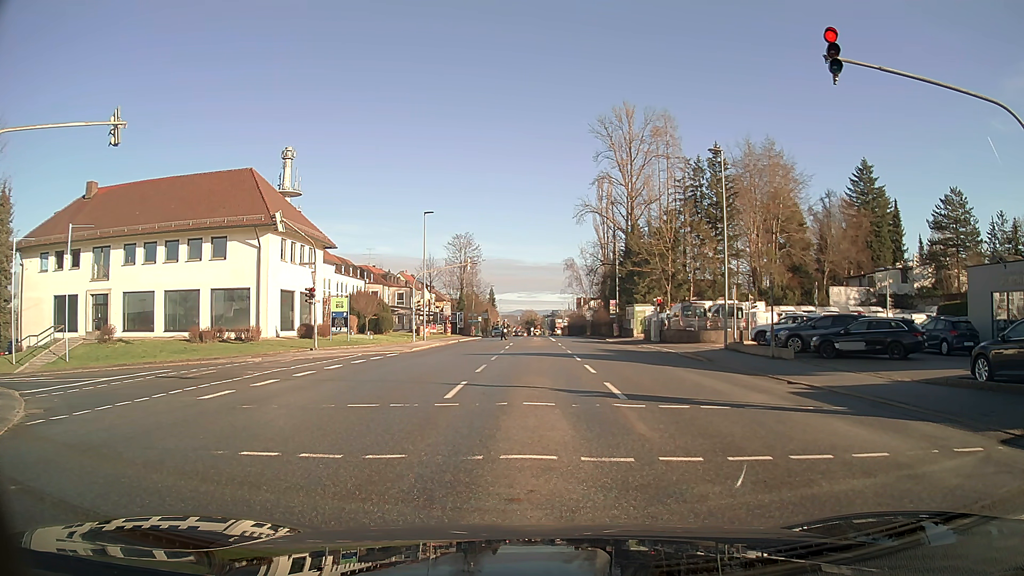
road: tertiary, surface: asphalt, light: Day
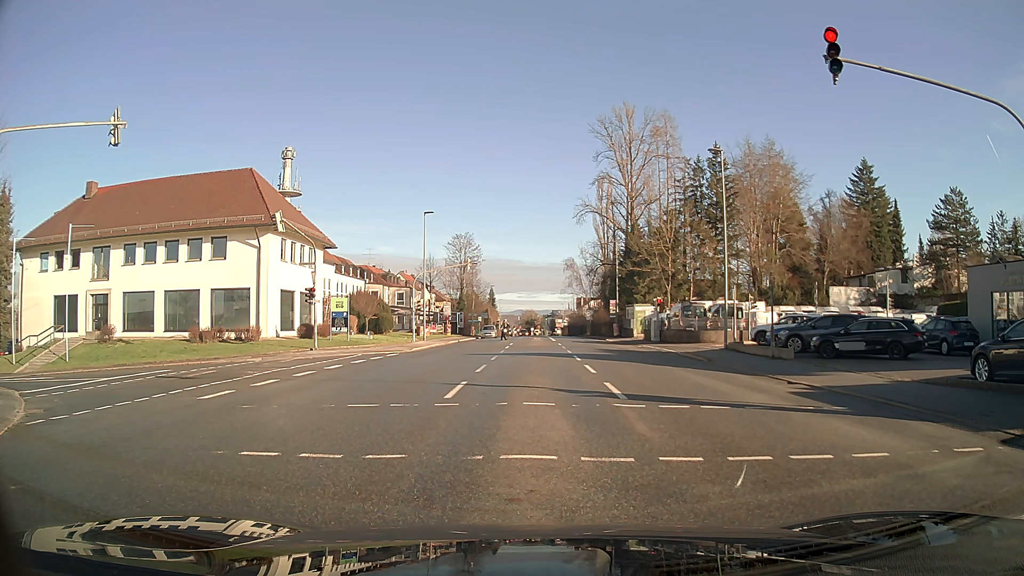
(0.0, 0.0) m; 0°
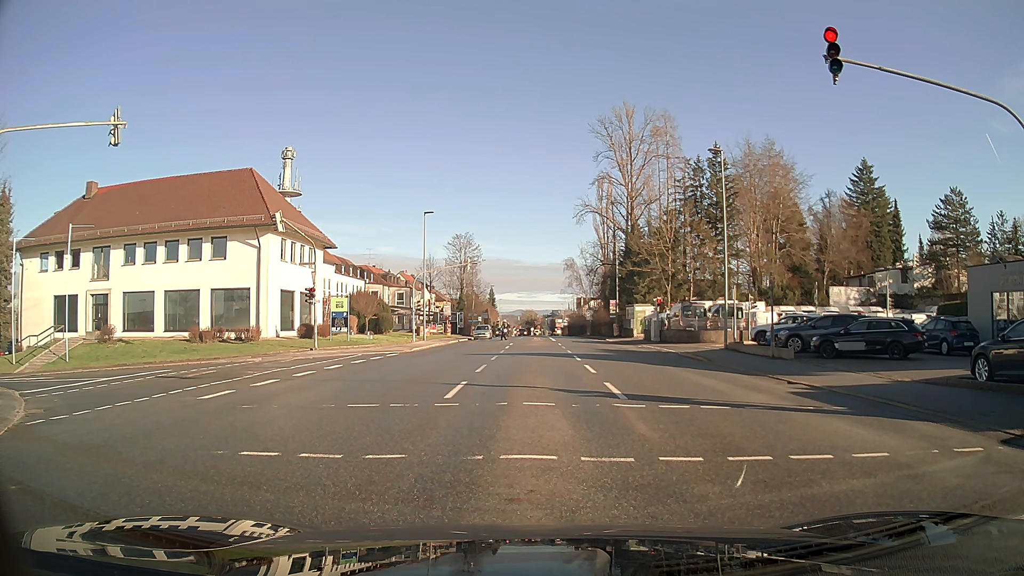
(0.0, 0.0) m; 0°
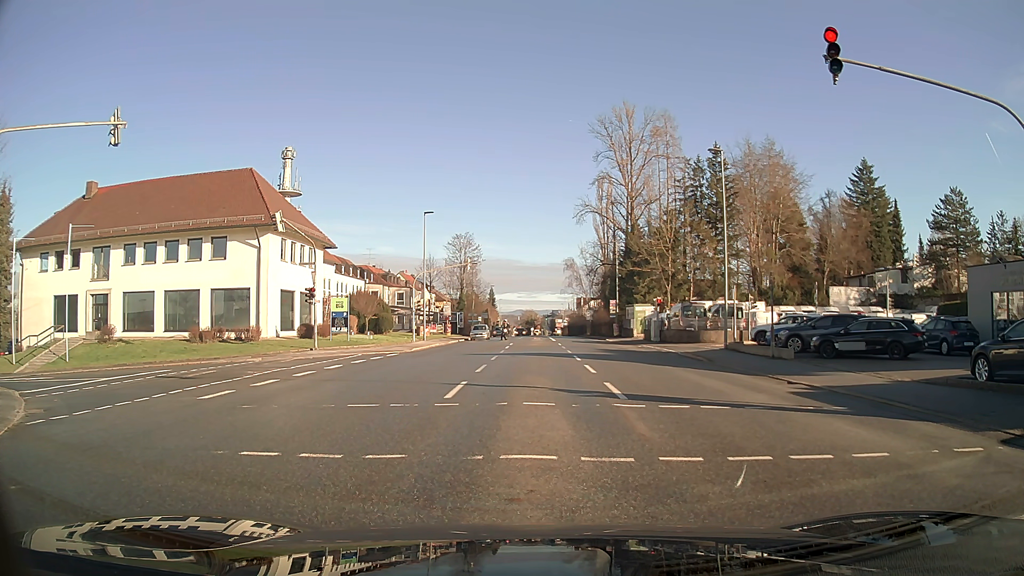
(0.0, 0.0) m; 0°
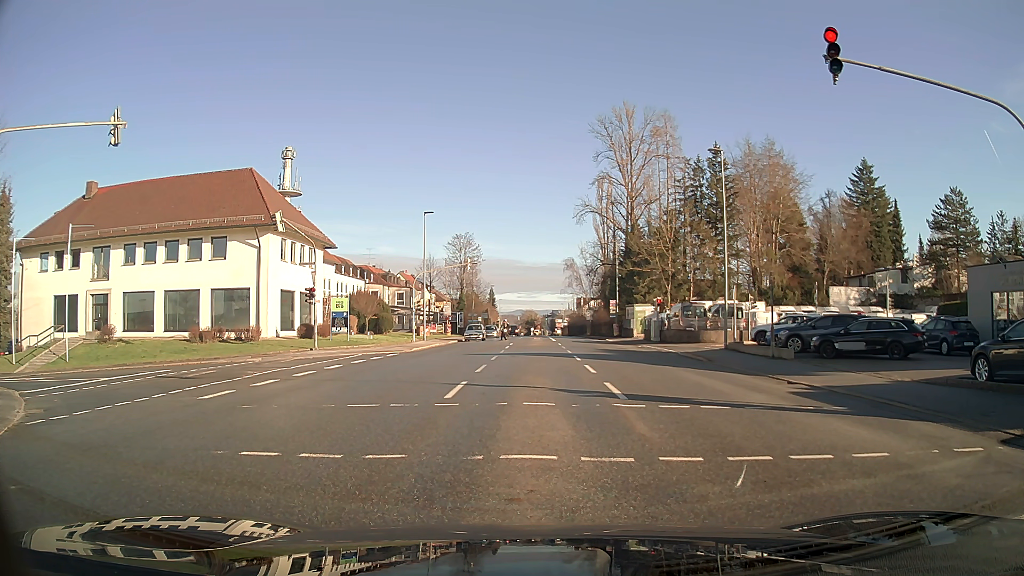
(0.0, 0.0) m; 0°
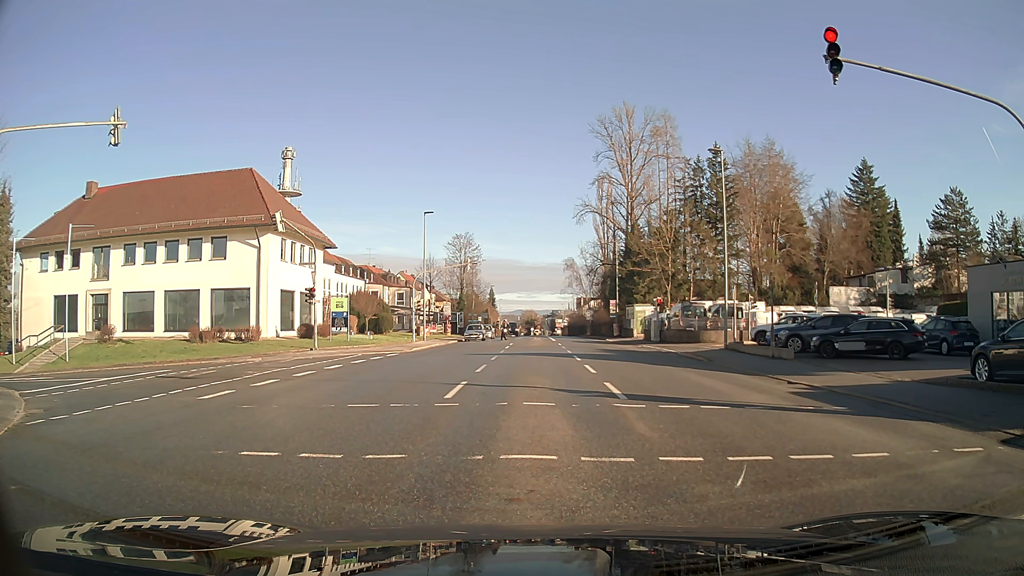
(0.0, 0.0) m; 0°
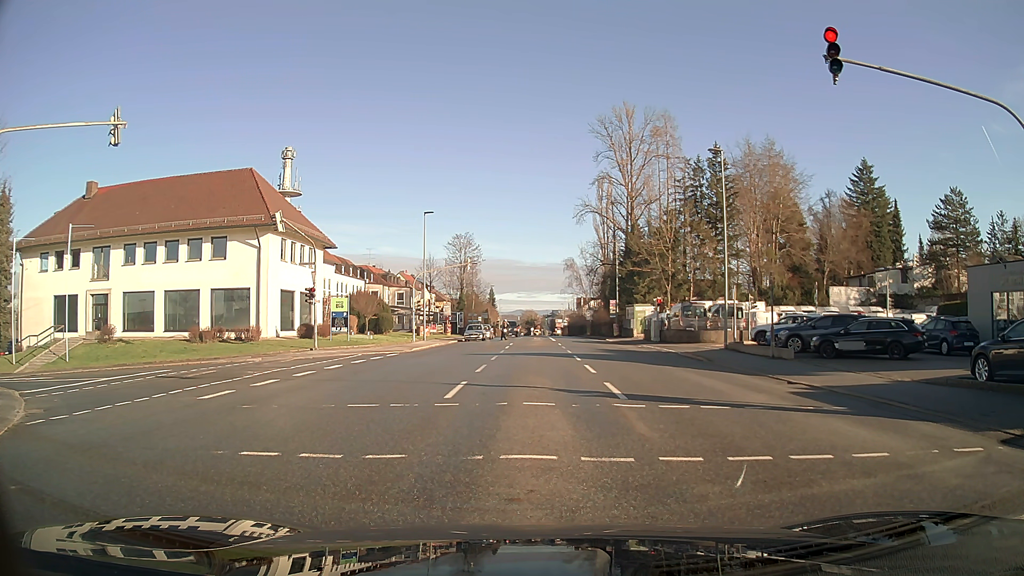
(0.0, 0.0) m; 0°
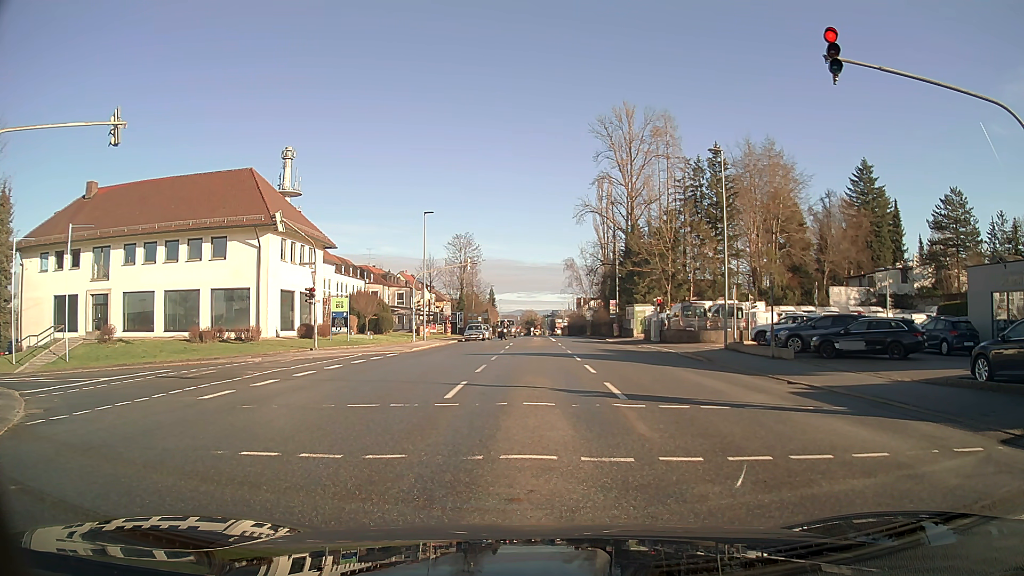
(0.0, 0.0) m; 0°
(0, +10) (0, +20) (-7, +26) (-17, +27) (-27, +27) (-37, +26) (-47, +26) (-54, +33) (-53, +43) (-53, +53) m
